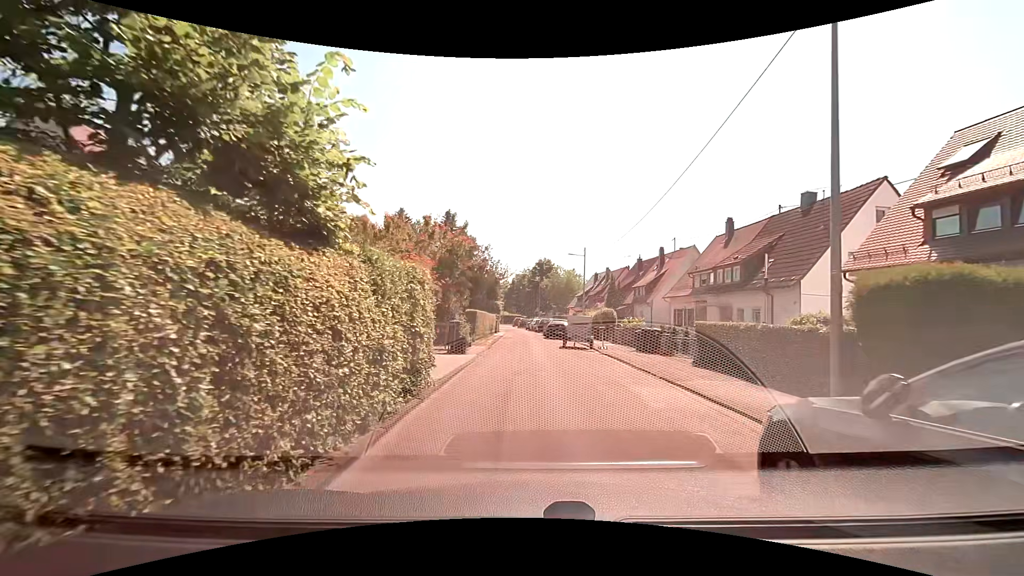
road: residential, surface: asphalt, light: Day
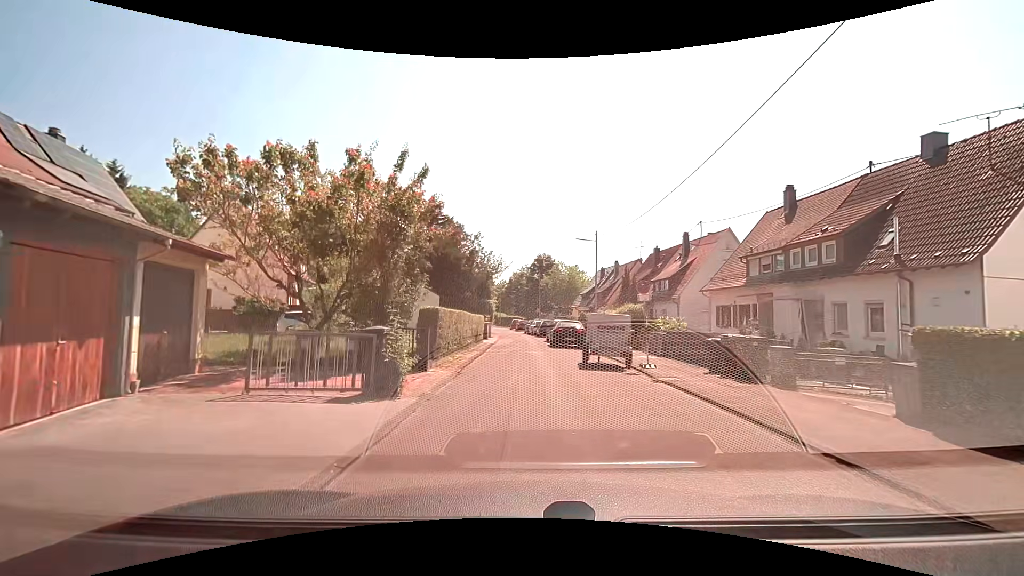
(+0.1, +9.3) m; +1°
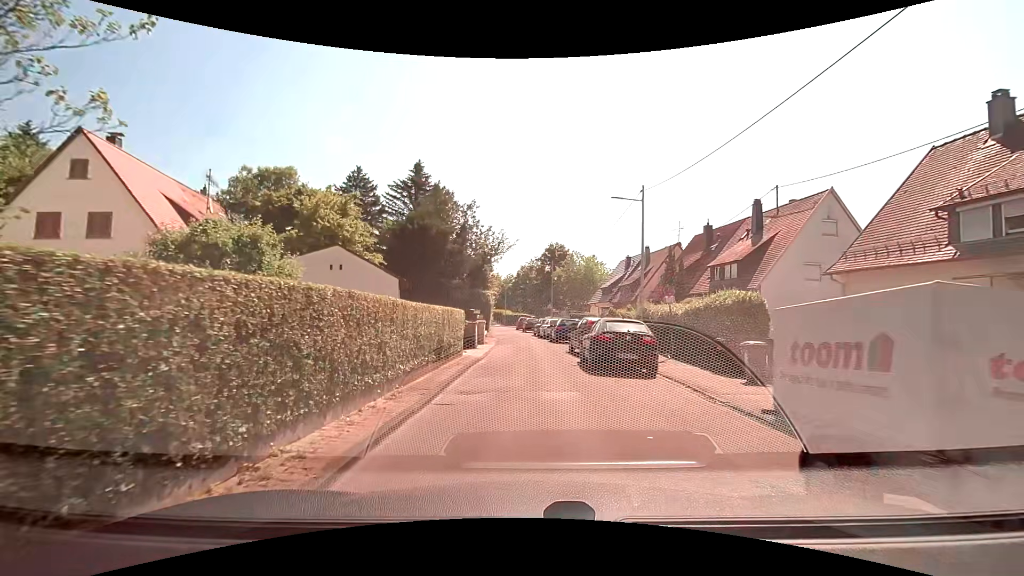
(-0.2, +12.5) m; -1°
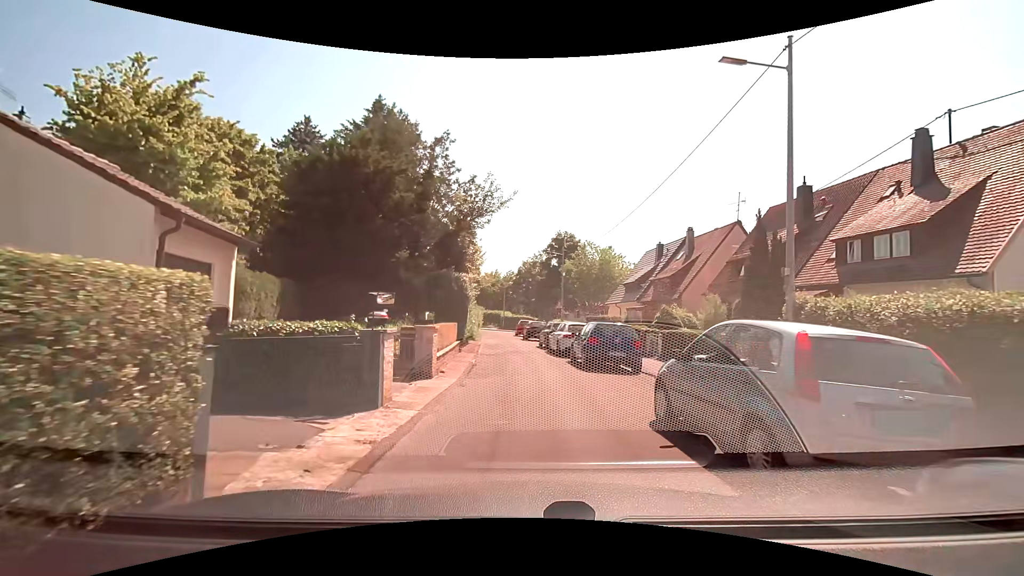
(-0.1, +13.8) m; 0°
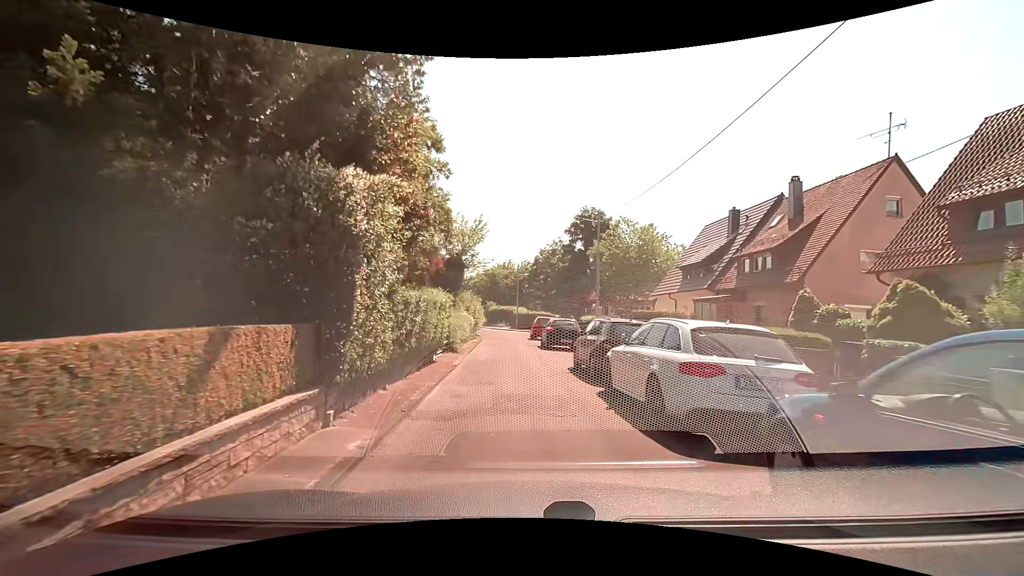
(-0.1, +13.9) m; -3°
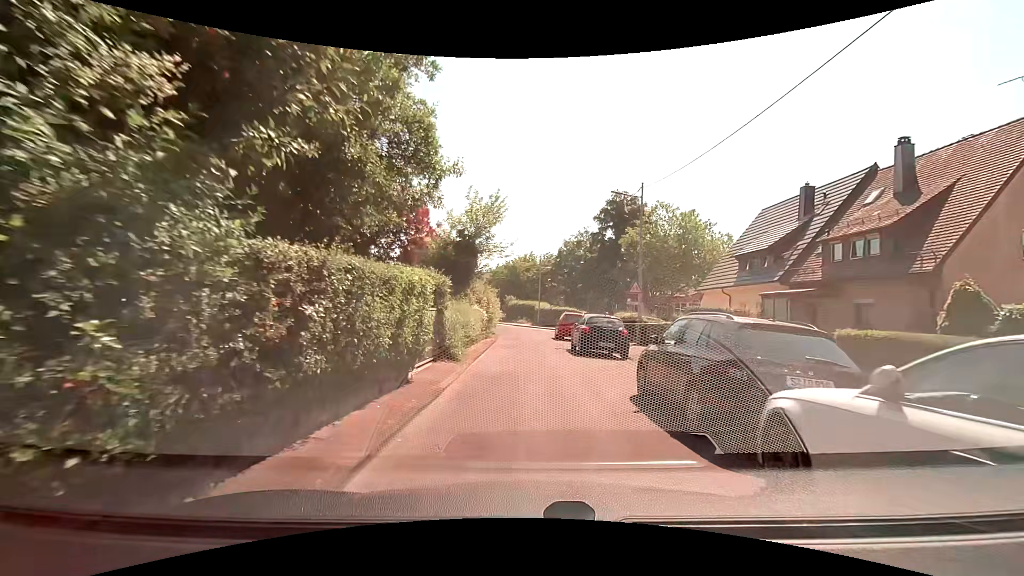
(0.0, +5.6) m; -2°
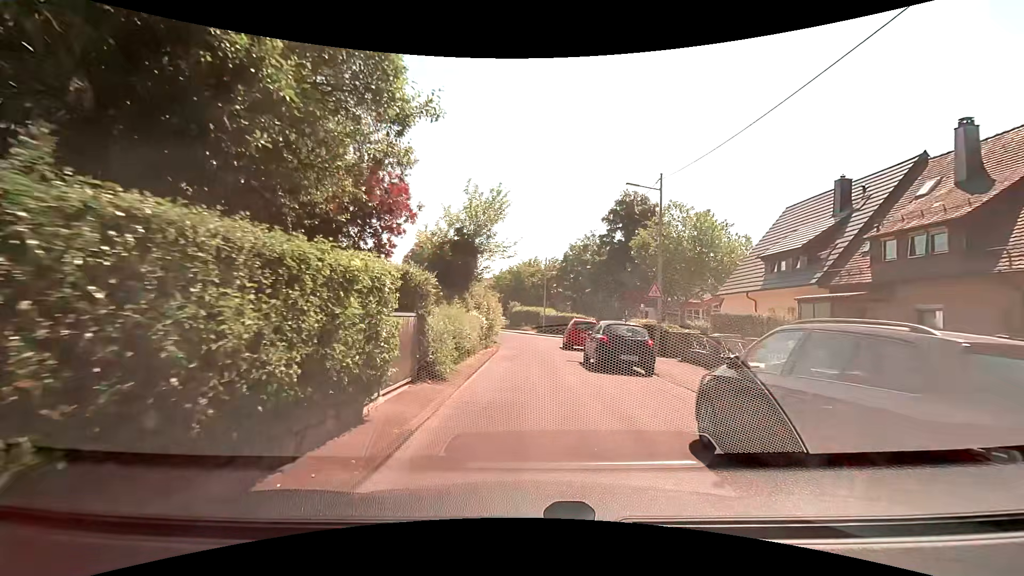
(0.0, +2.7) m; +1°
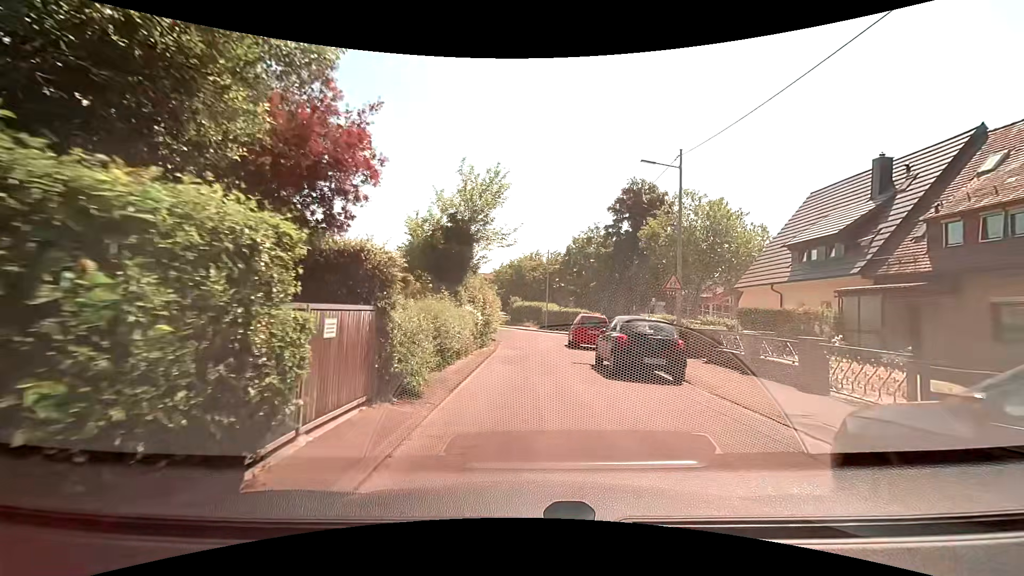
(0.0, +2.6) m; +1°
